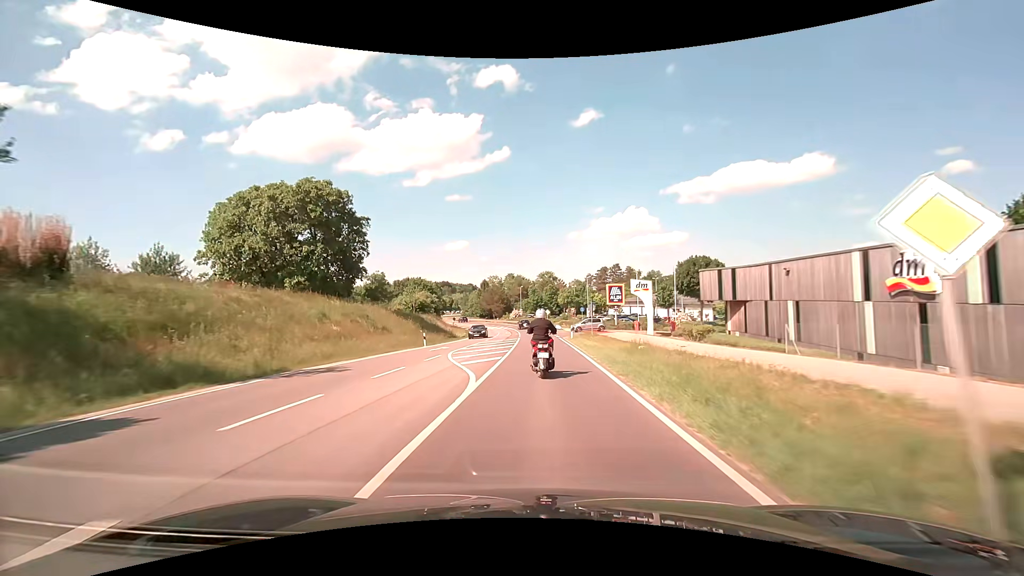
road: secondary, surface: asphalt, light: Day
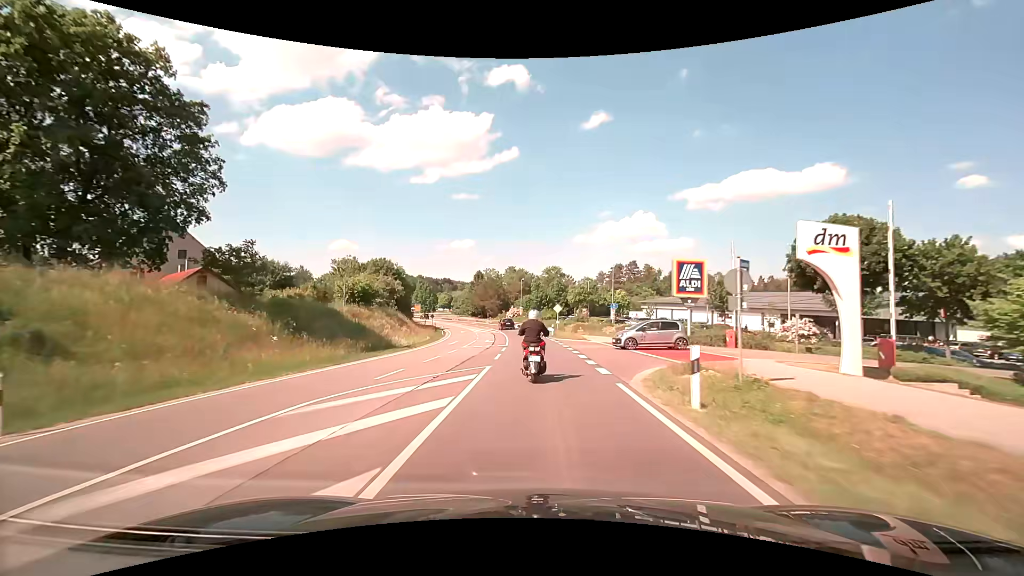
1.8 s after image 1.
(0.0, +28.5) m; 0°
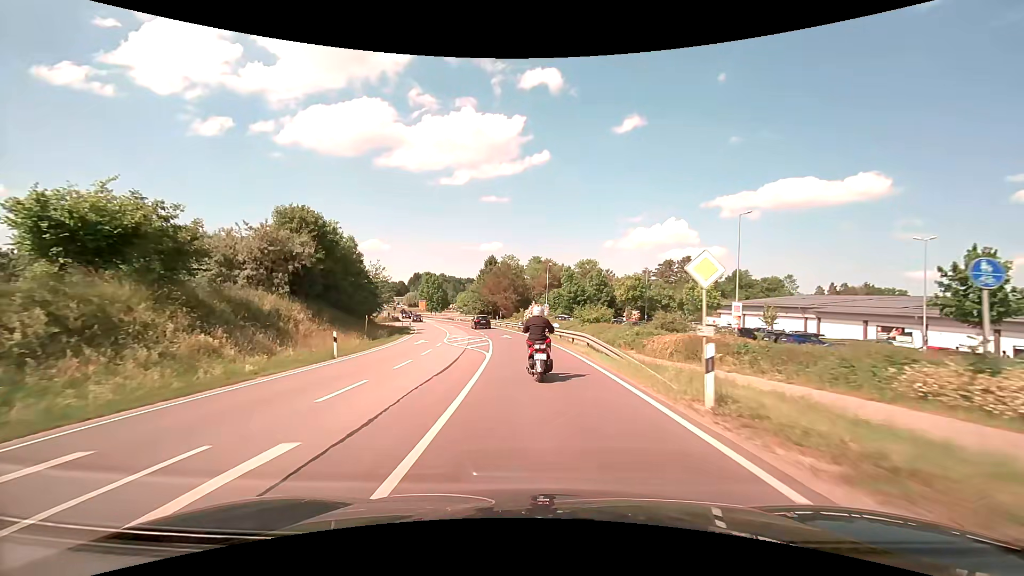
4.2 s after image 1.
(-0.7, +35.5) m; -3°
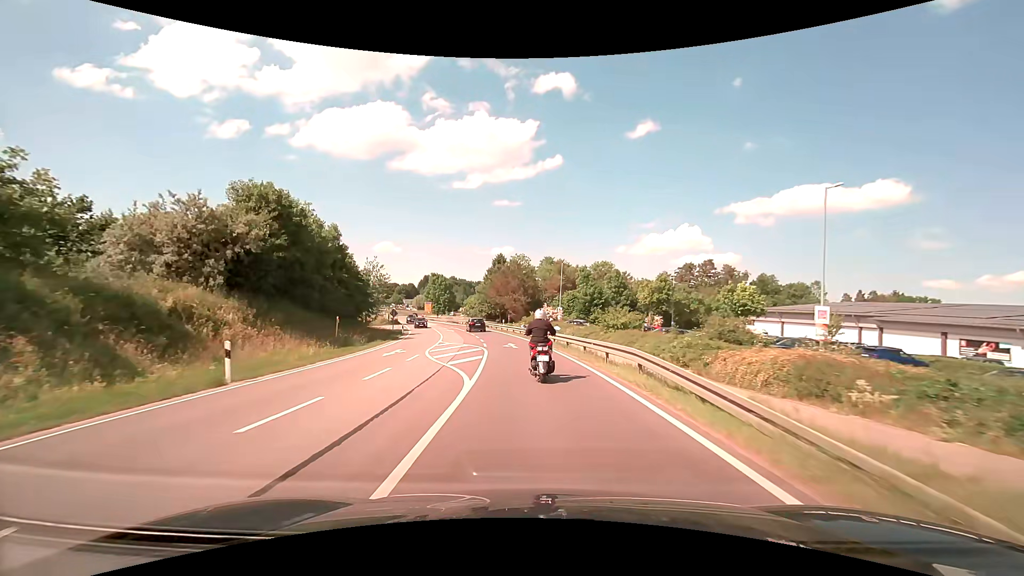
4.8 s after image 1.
(-0.1, +8.4) m; -1°
(0, +10) (-1, +20) (-2, +30) (-3, +40) (-5, +50) (-7, +59) (-10, +69) (-12, +79) (-16, +88) (-19, +98) m
